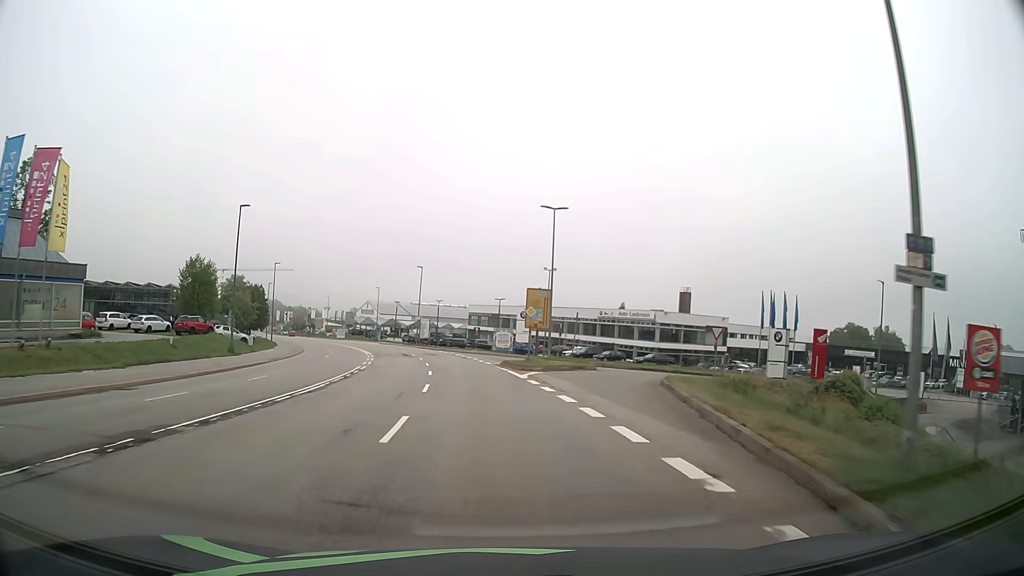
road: secondary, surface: asphalt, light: Day
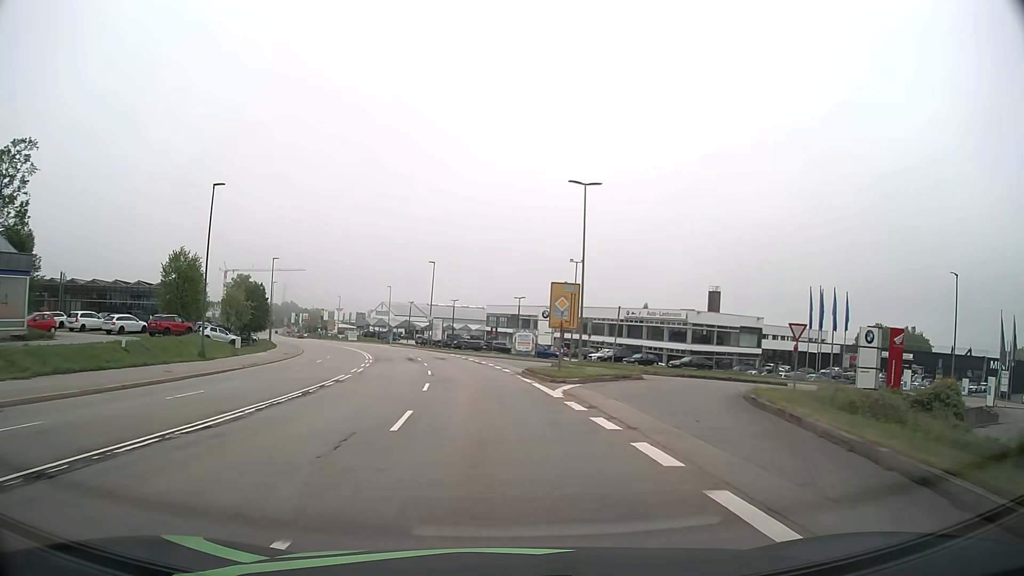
(-0.1, +7.7) m; -2°
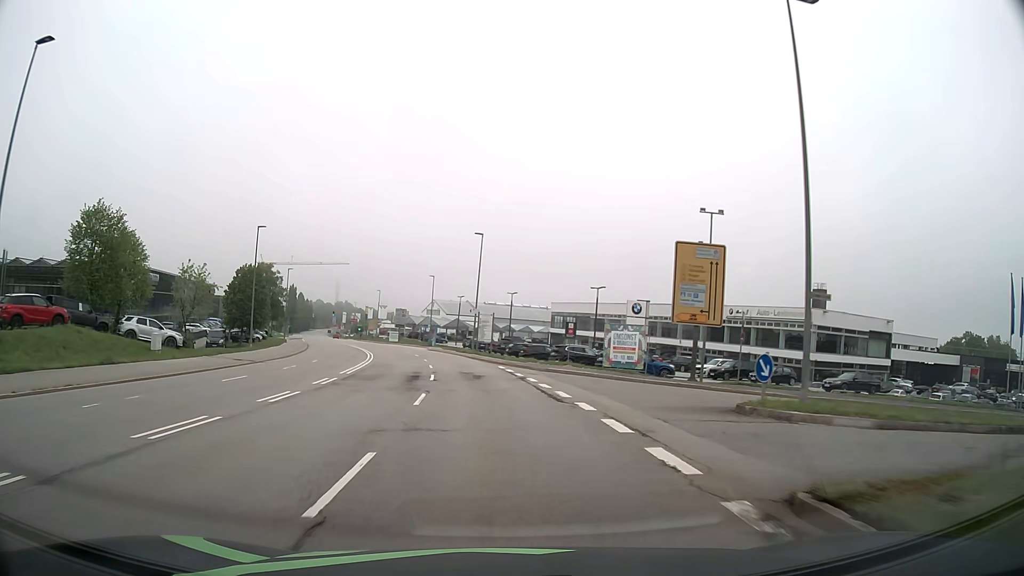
(-1.0, +23.0) m; -5°
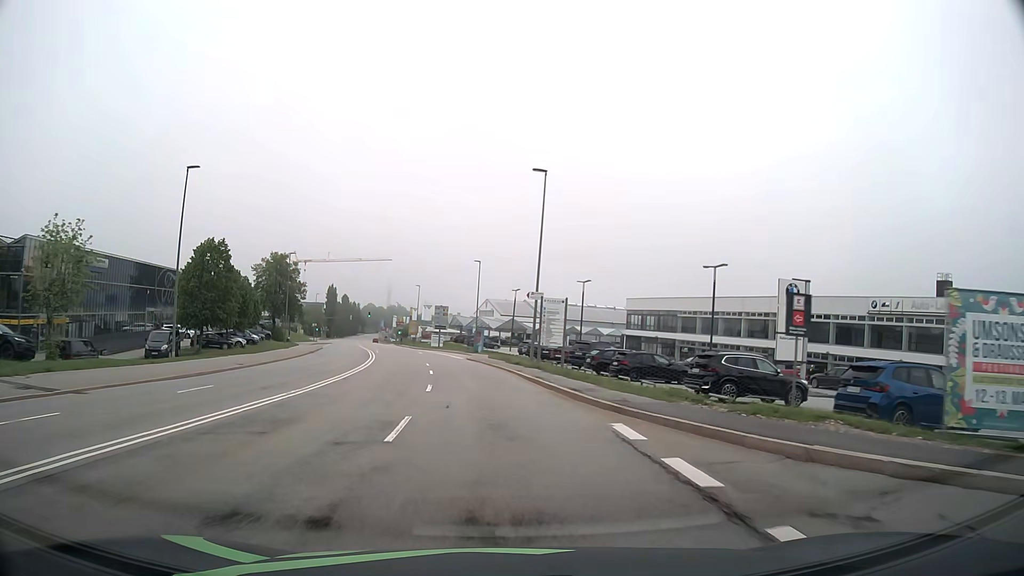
(-0.9, +22.9) m; -5°
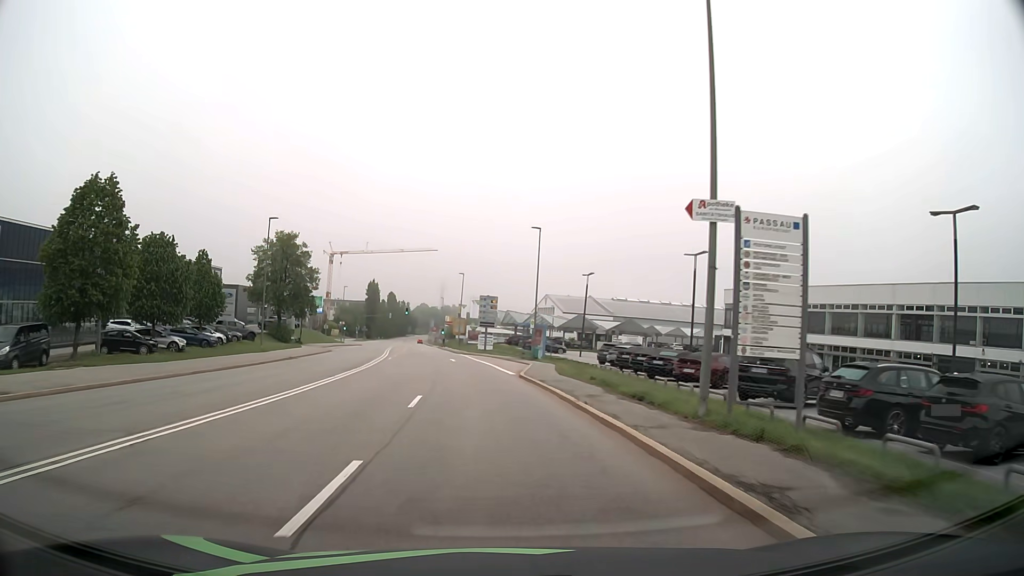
(-1.0, +22.9) m; -5°
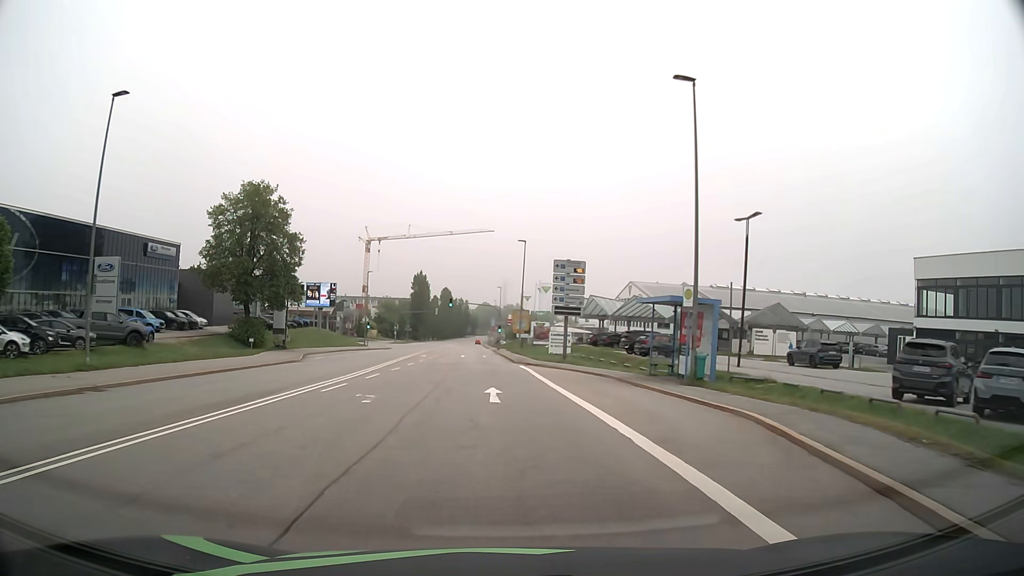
(-1.6, +30.5) m; -5°
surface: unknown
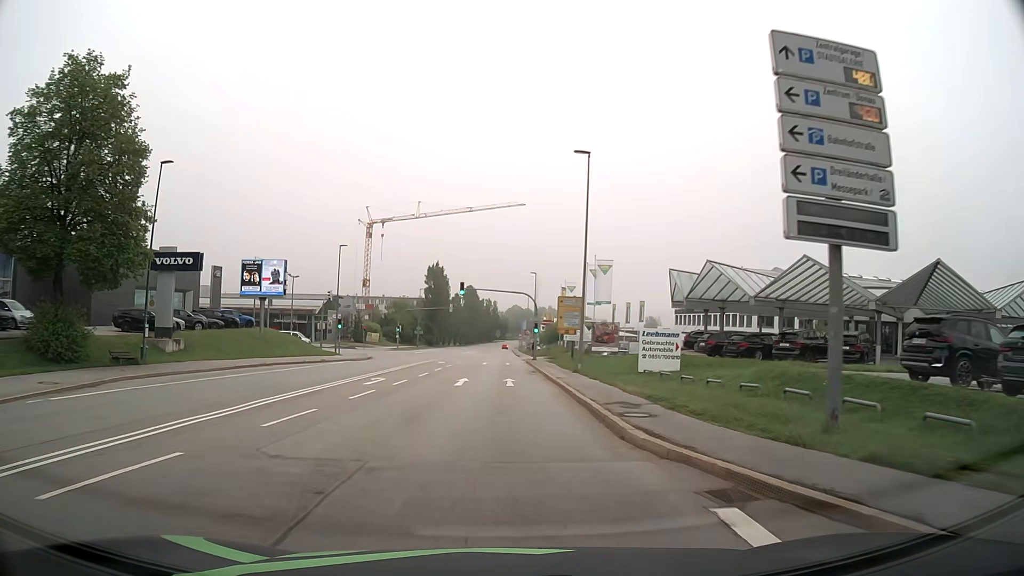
(-0.8, +30.6) m; -3°
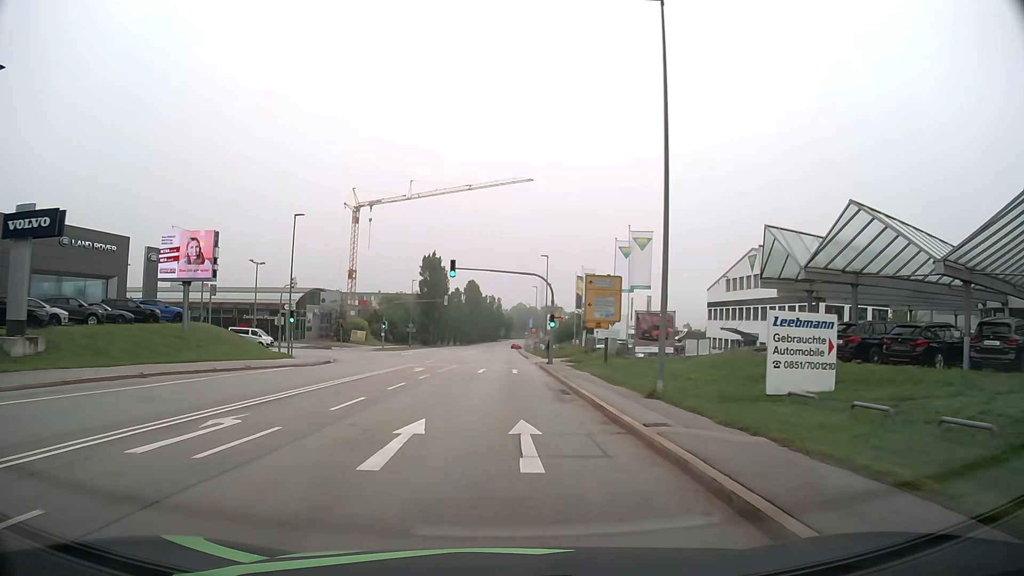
(-0.1, +15.3) m; 0°
(0, +10) (0, +20) (0, +30) (0, +40) (0, +50) (0, +60) (0, +70) (0, +80) (+1, +90) (+1, +100) m
